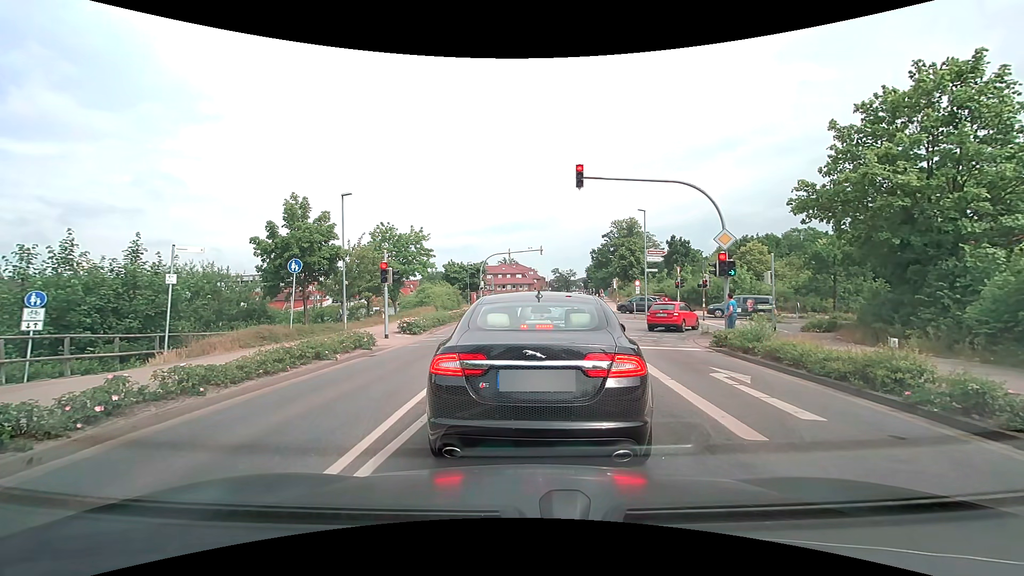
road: secondary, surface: asphalt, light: Day
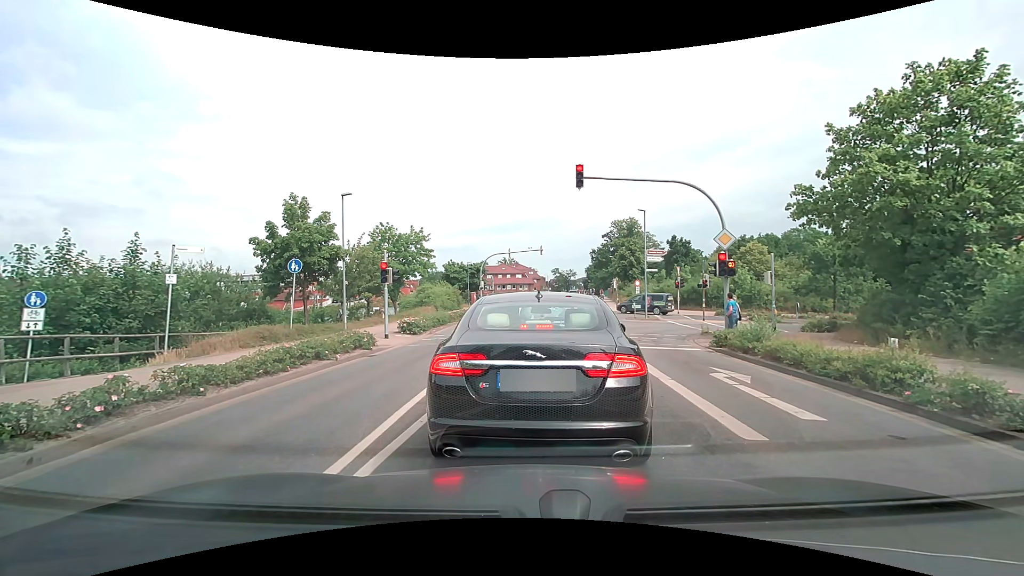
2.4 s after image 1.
(0.0, 0.0) m; 0°
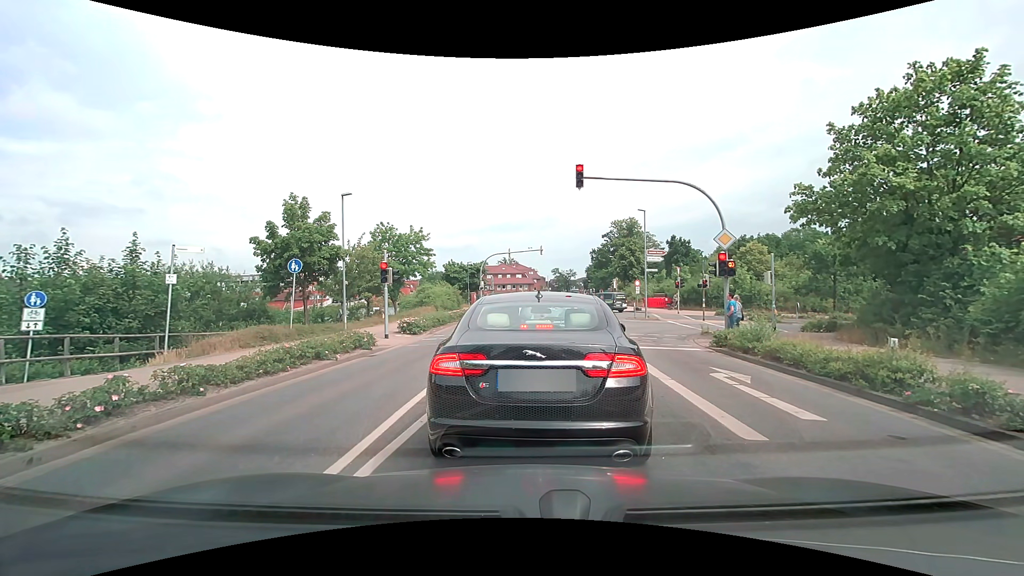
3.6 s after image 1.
(0.0, 0.0) m; 0°
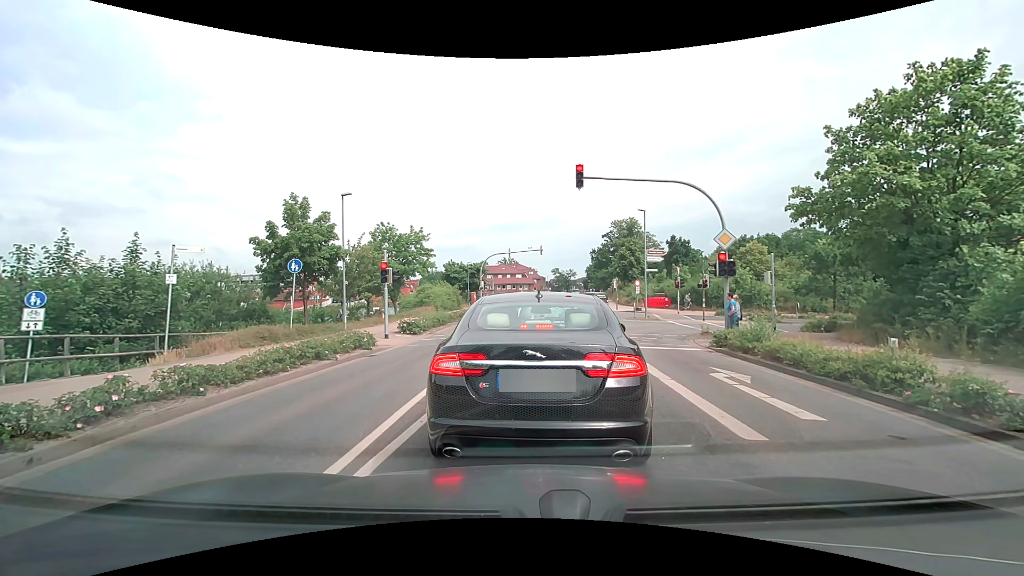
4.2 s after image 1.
(0.0, 0.0) m; 0°
